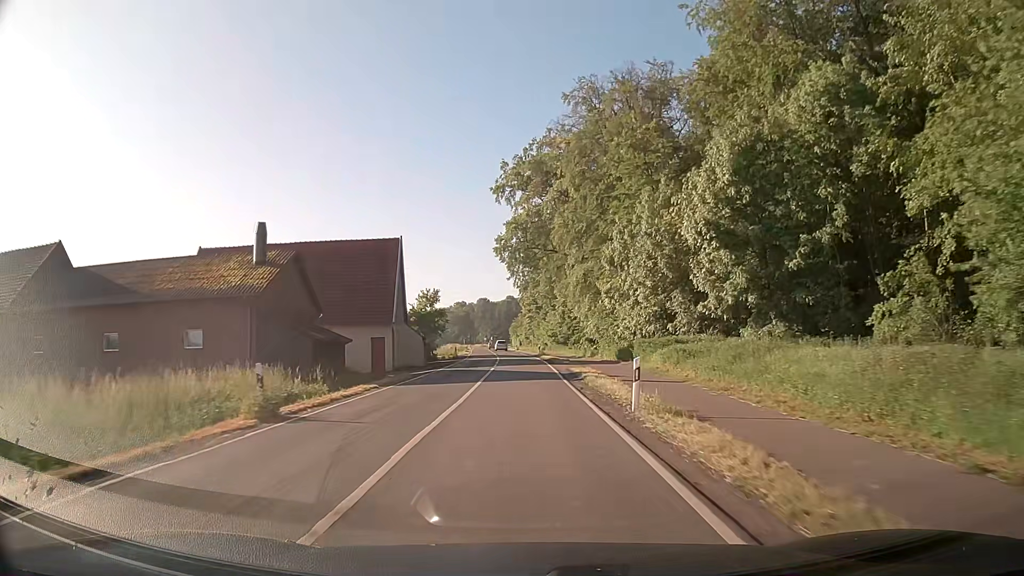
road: secondary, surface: asphalt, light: Day
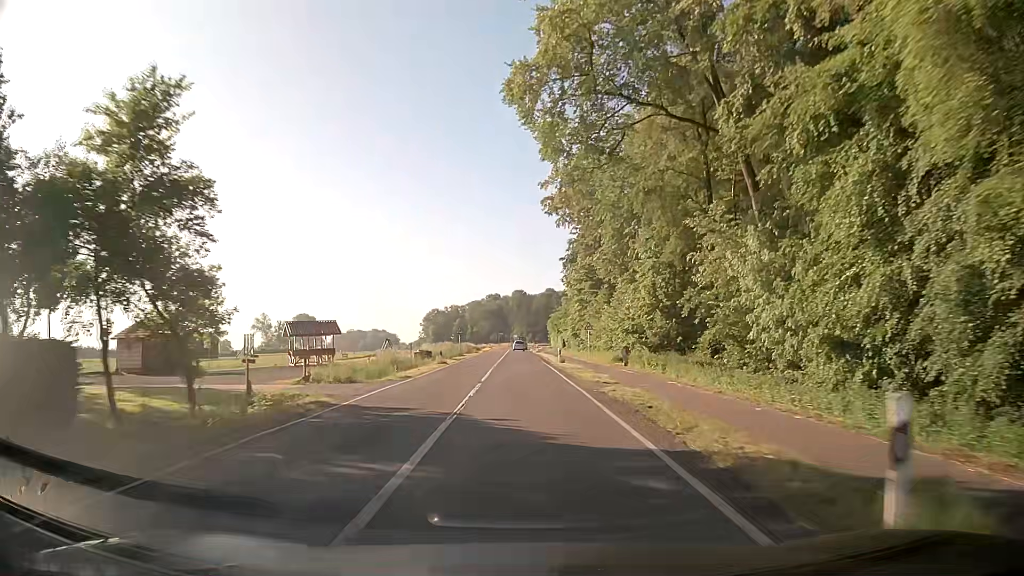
(-1.0, +54.5) m; -3°
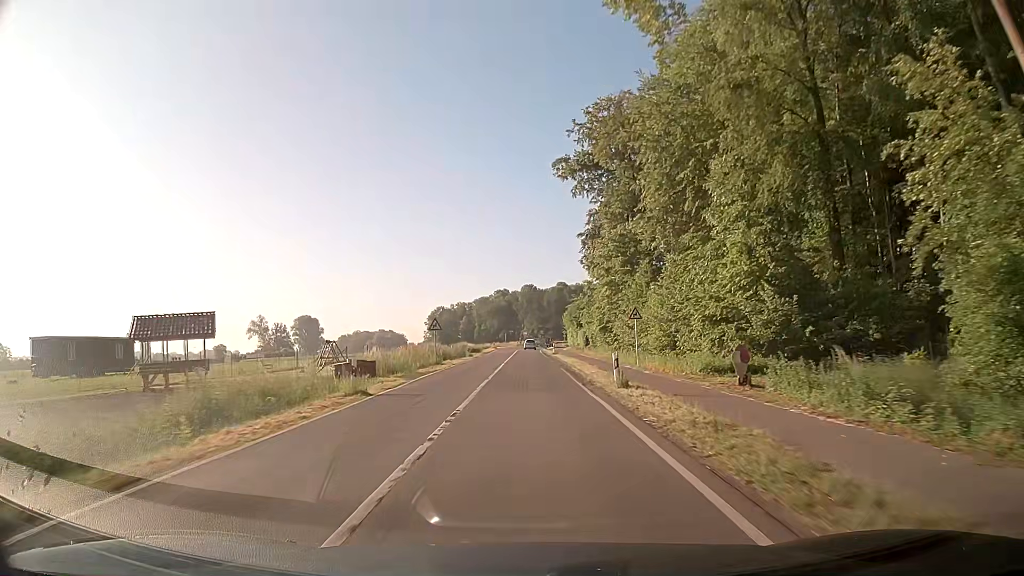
(-0.1, +21.9) m; -1°
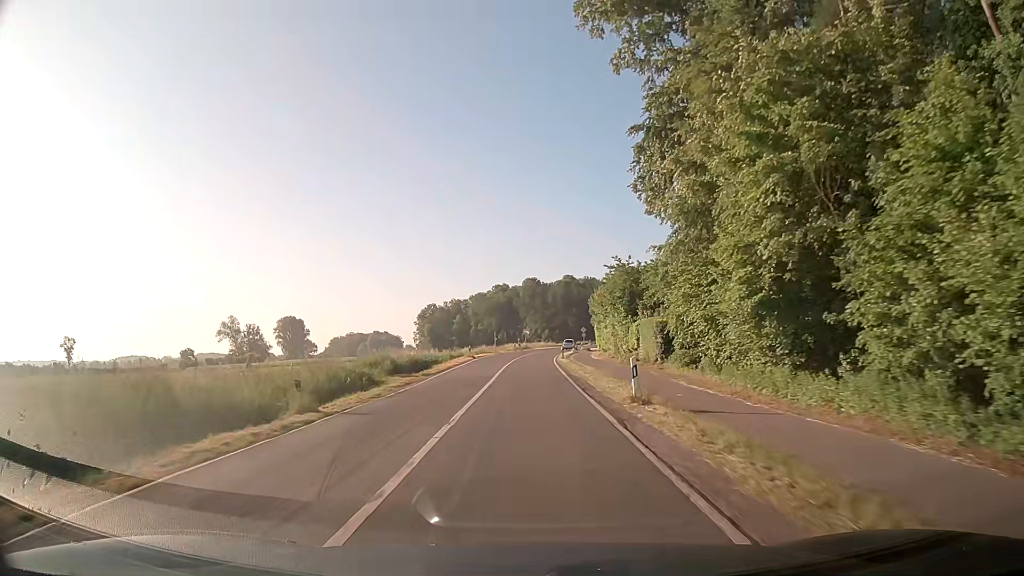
(+0.2, +43.8) m; 0°
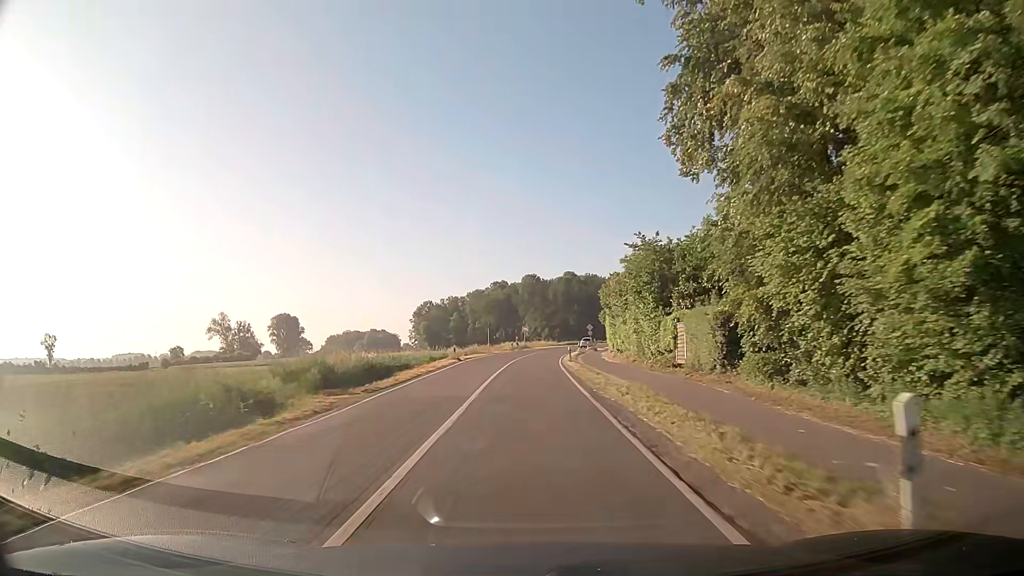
(0.0, +11.0) m; 0°
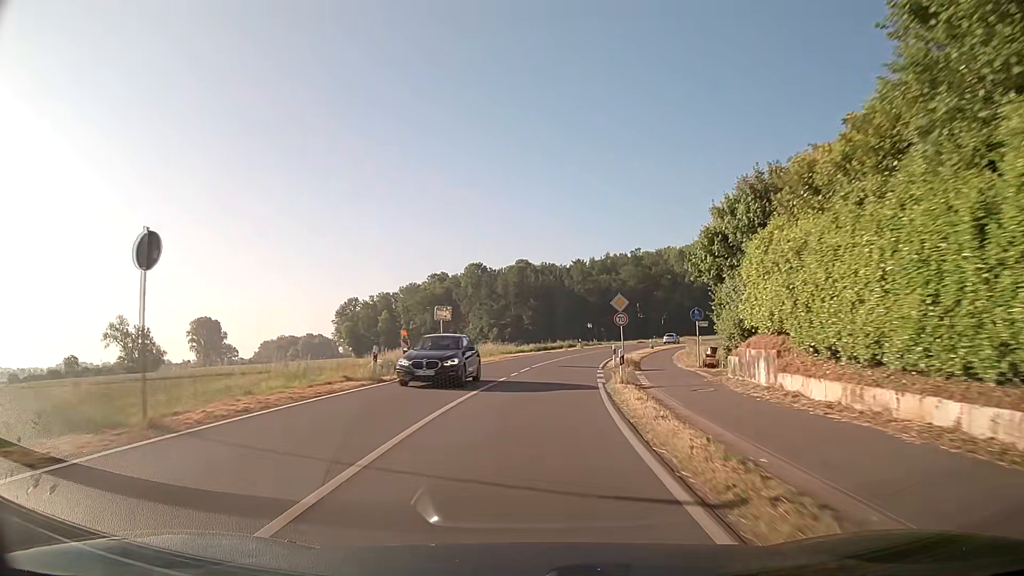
(+1.0, +54.9) m; +4°
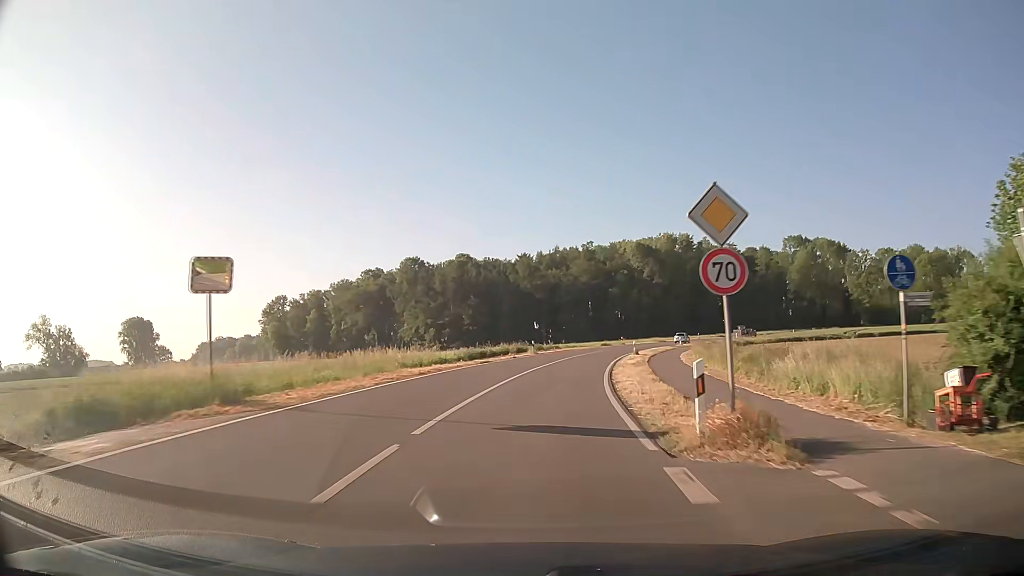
(+0.9, +21.9) m; +4°
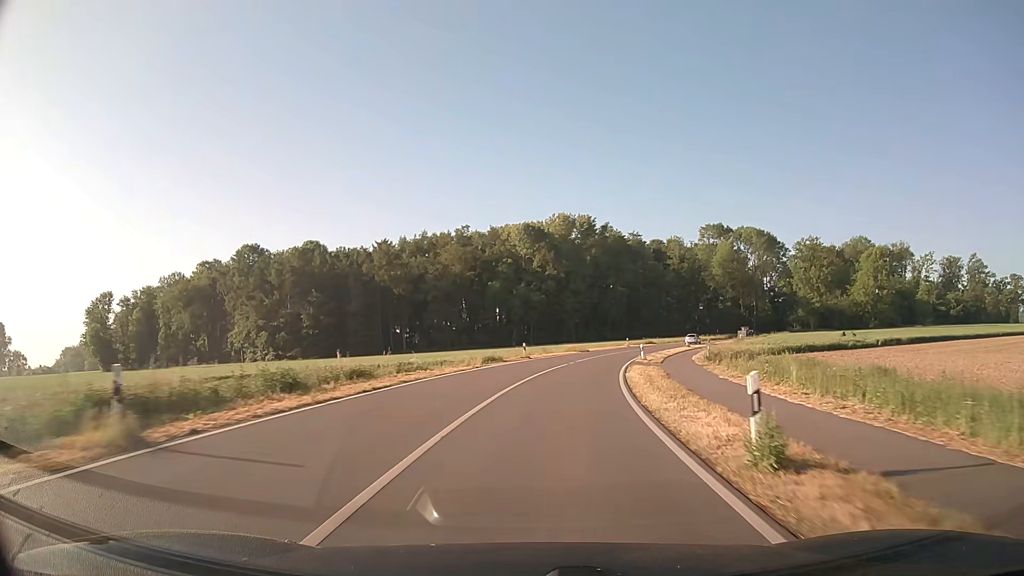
(+4.3, +43.3) m; +11°
